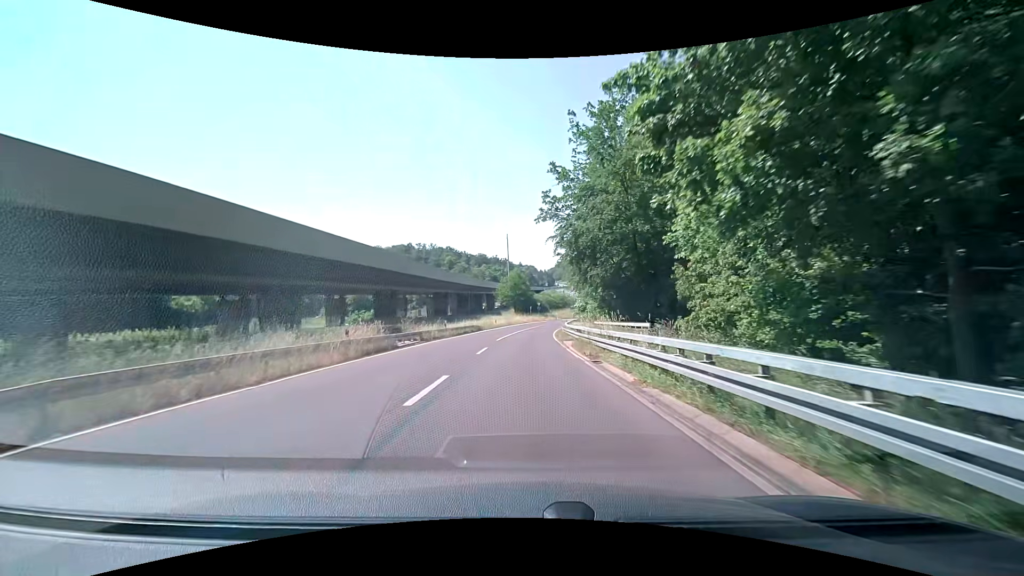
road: trunk_link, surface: asphalt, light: Day
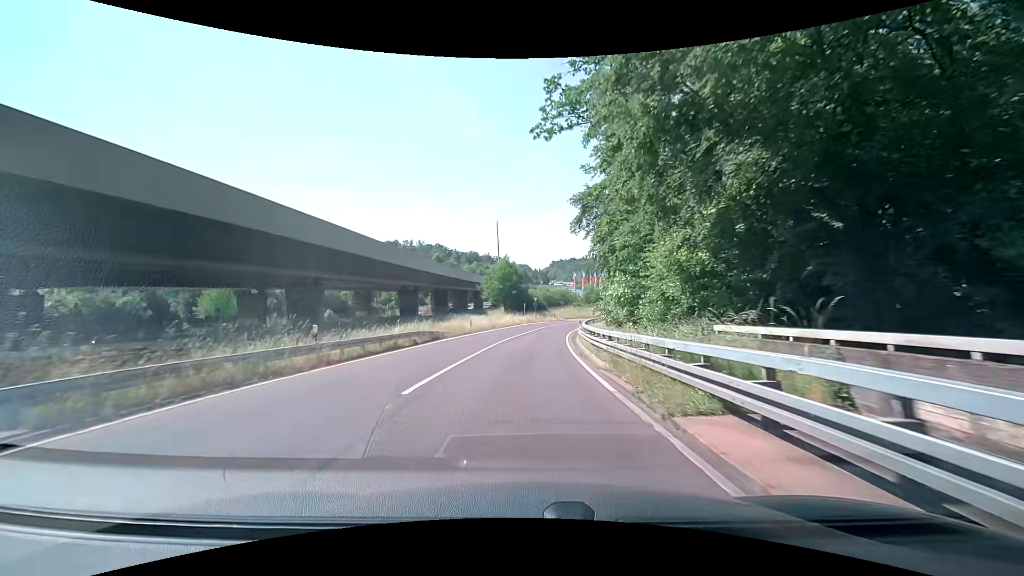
(0.0, +22.9) m; 0°
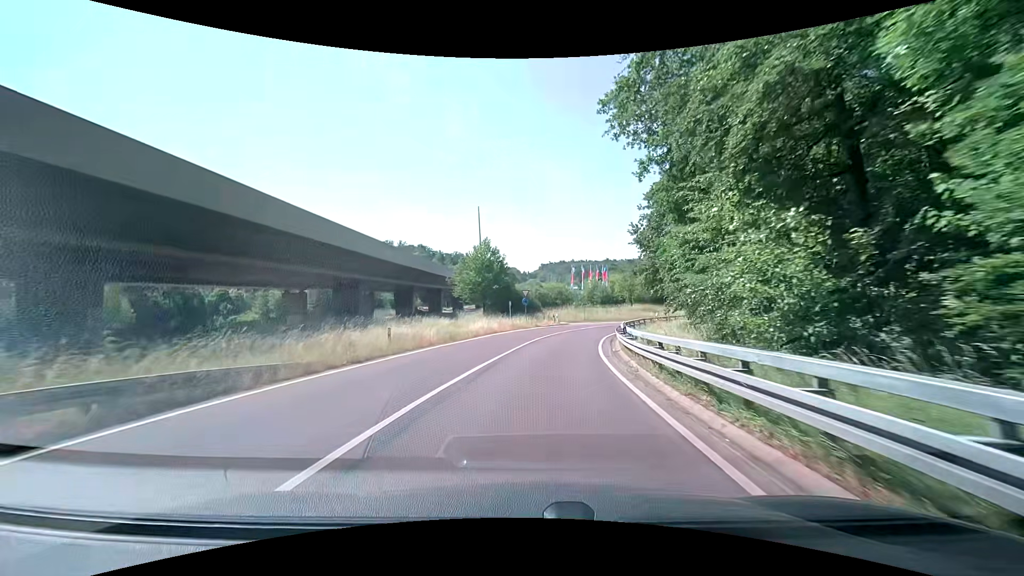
(+0.4, +22.6) m; +2°
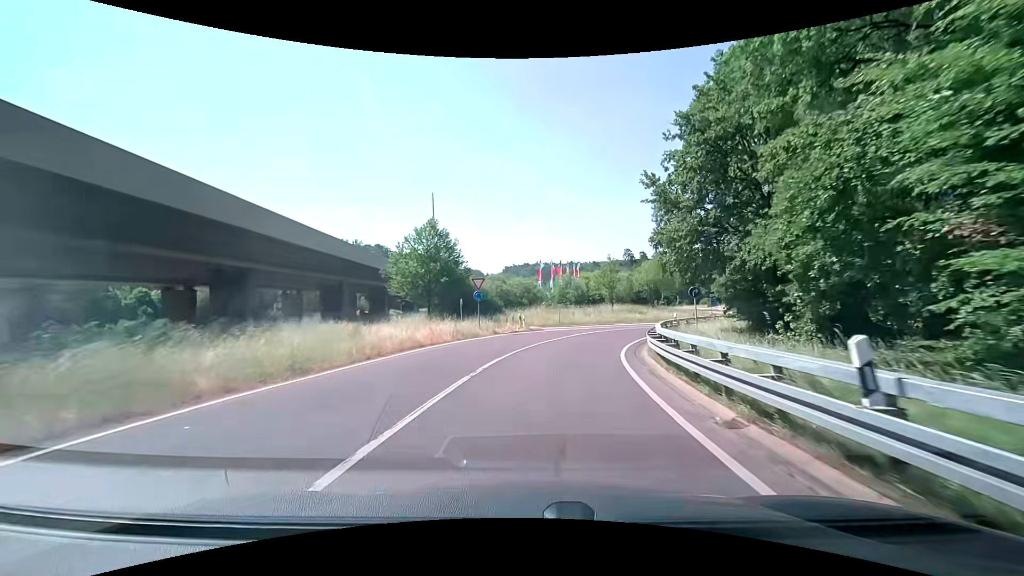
(+0.2, +14.9) m; +3°
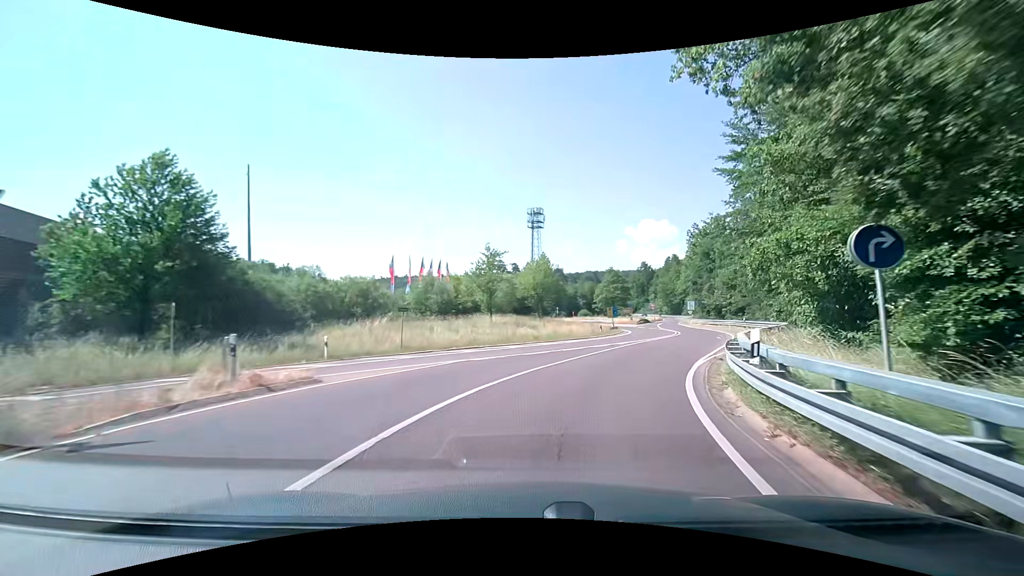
(+2.3, +21.5) m; +15°
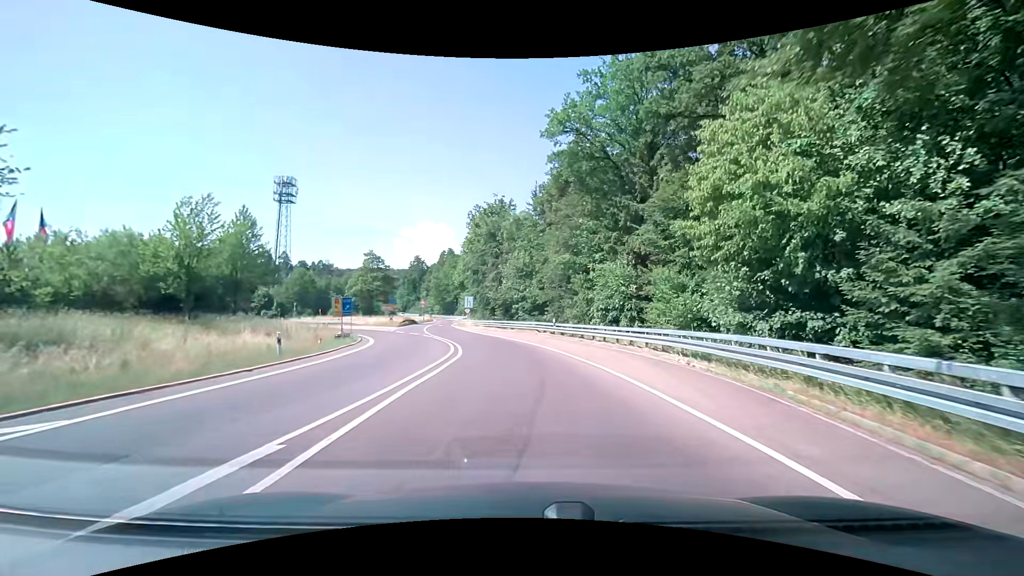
(+6.2, +26.0) m; +26°
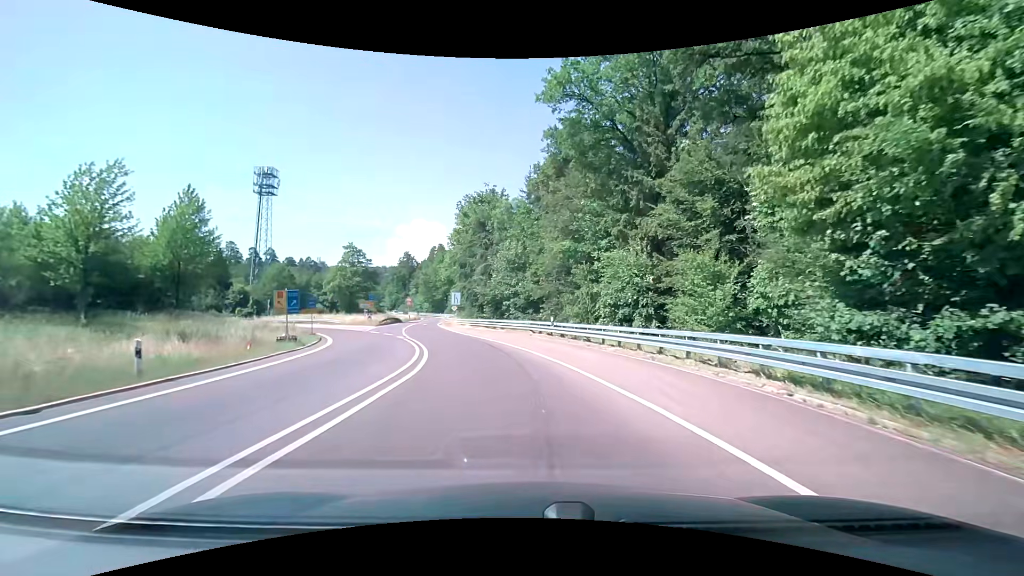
(0.0, +6.4) m; +1°
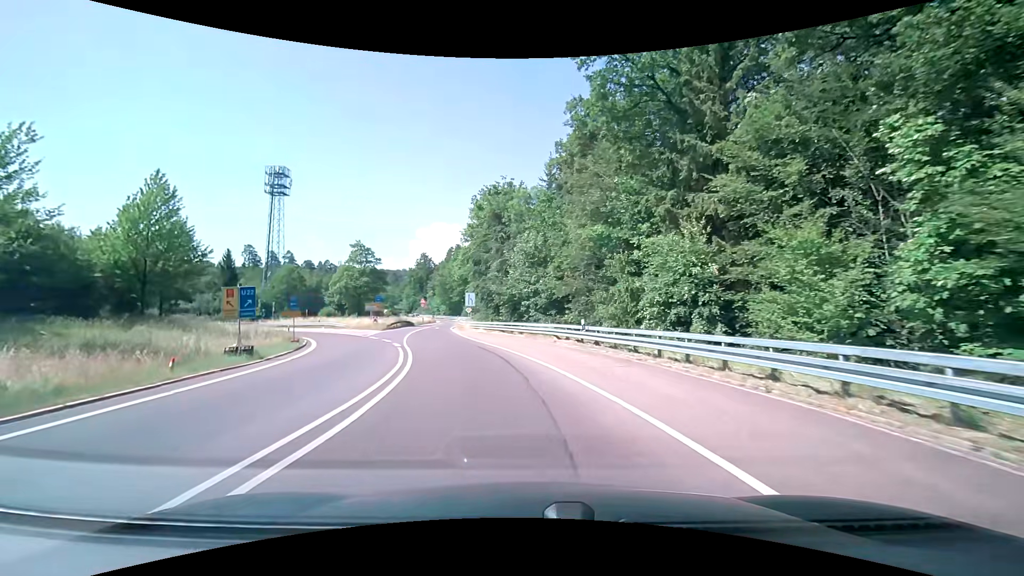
(0.0, +6.4) m; -3°
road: secondary
(0, +10) (-2, +20) (-4, +30) (-7, +39) (-9, +49) (-10, +59) (-11, +69) (-12, +79) (-14, +89) (-15, +99) m
